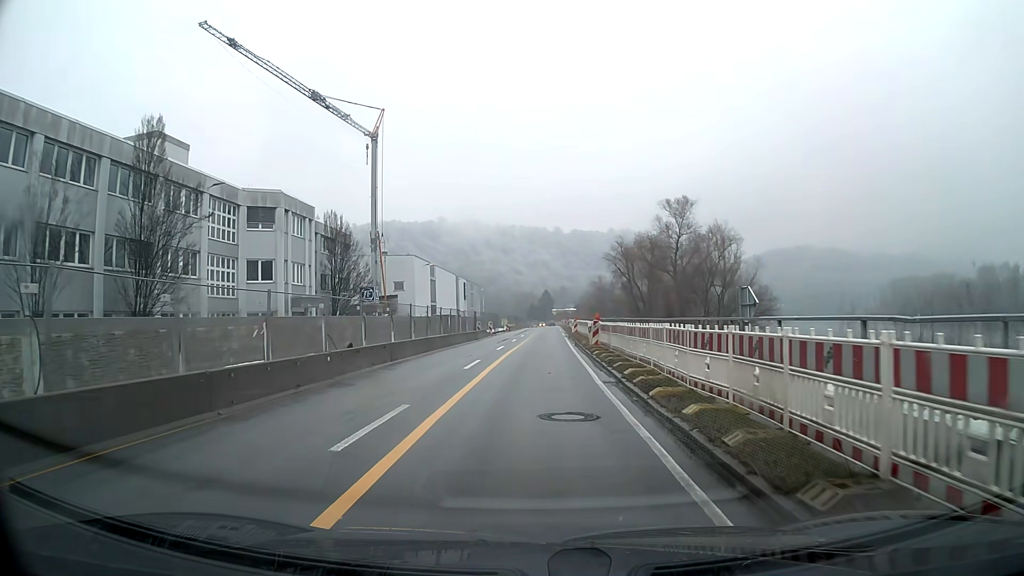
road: primary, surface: asphalt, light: Day
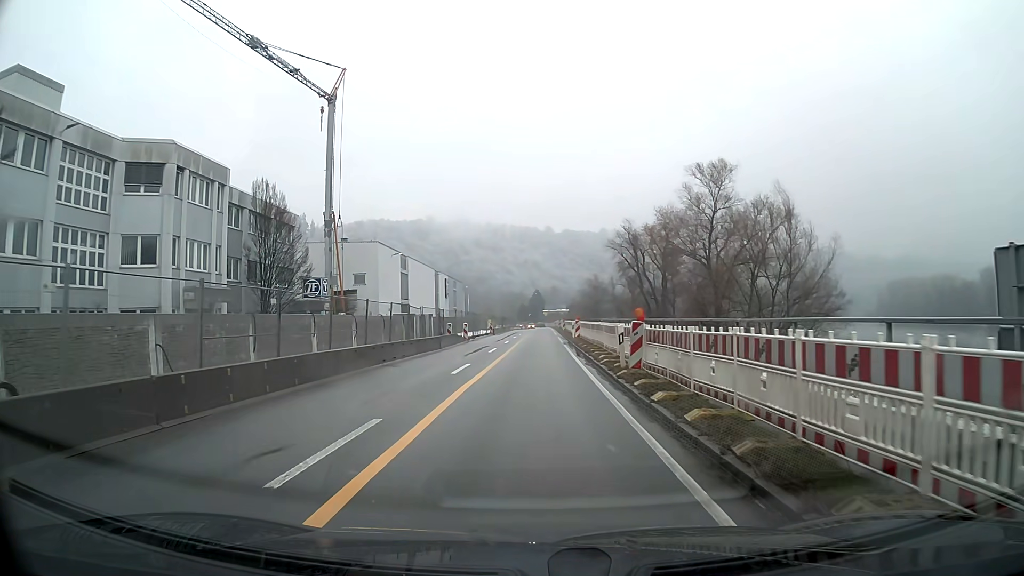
(+0.1, +13.5) m; +1°
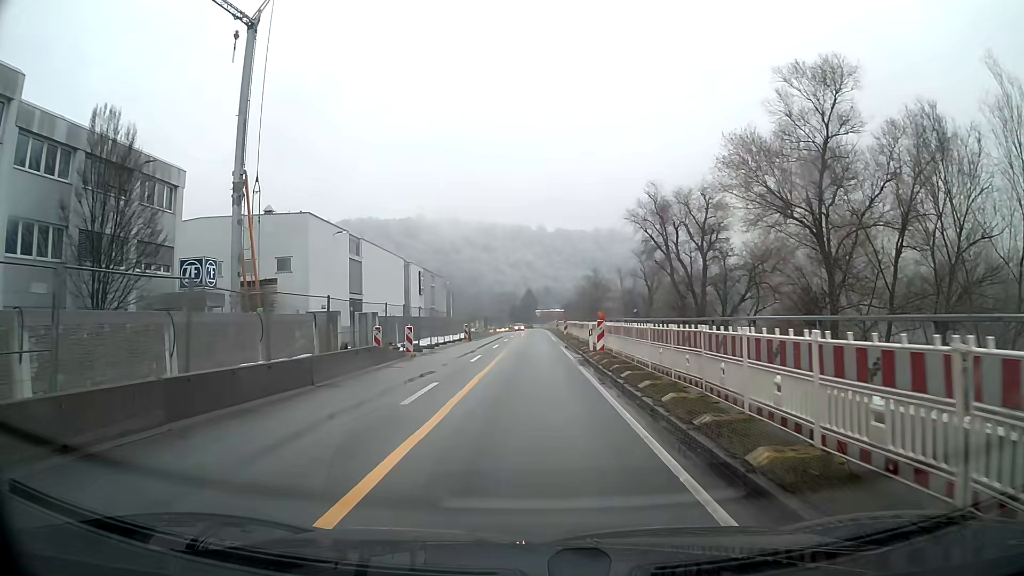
(+0.1, +18.0) m; +1°
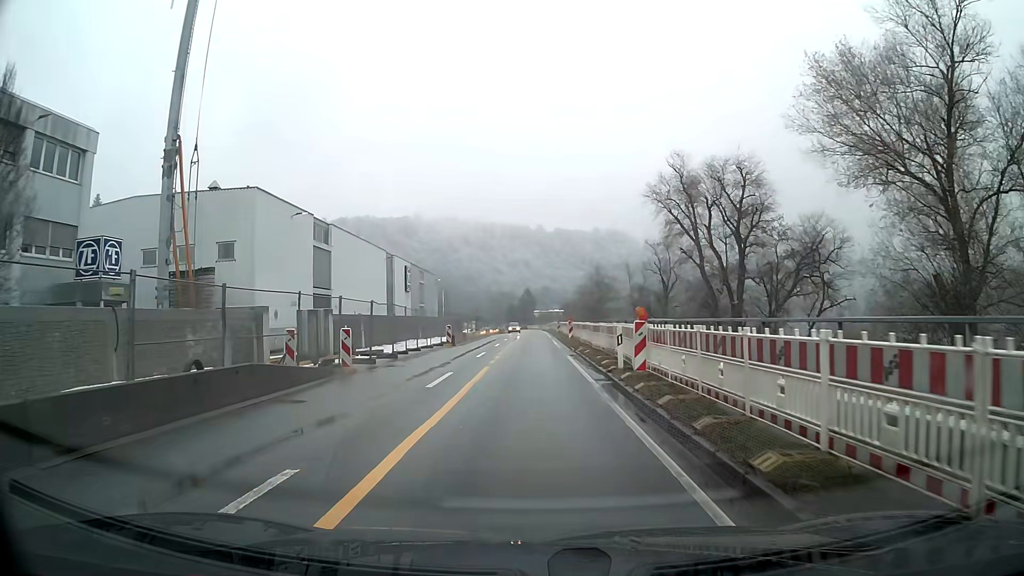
(0.0, +8.8) m; 0°
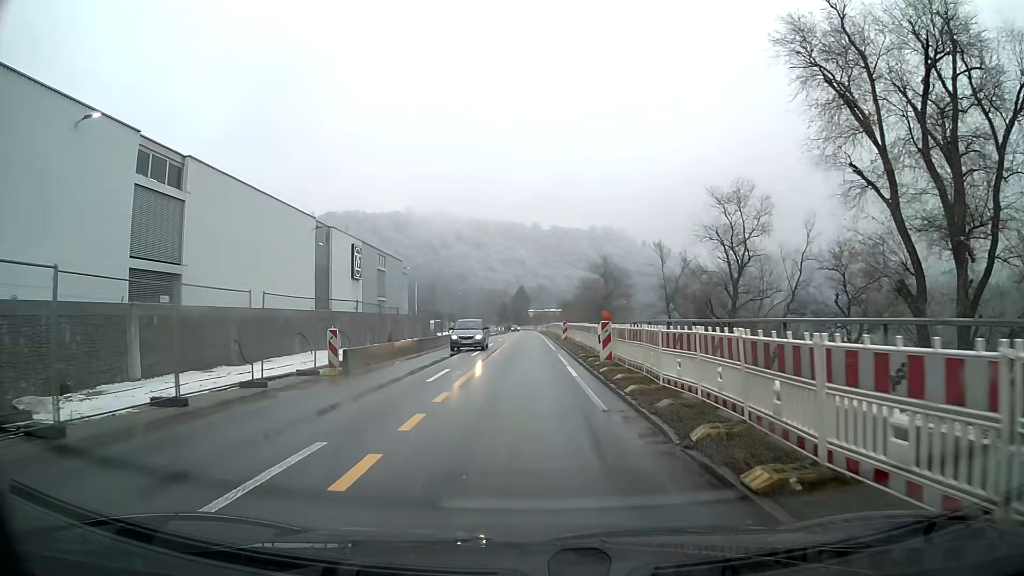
(+0.1, +22.3) m; +1°
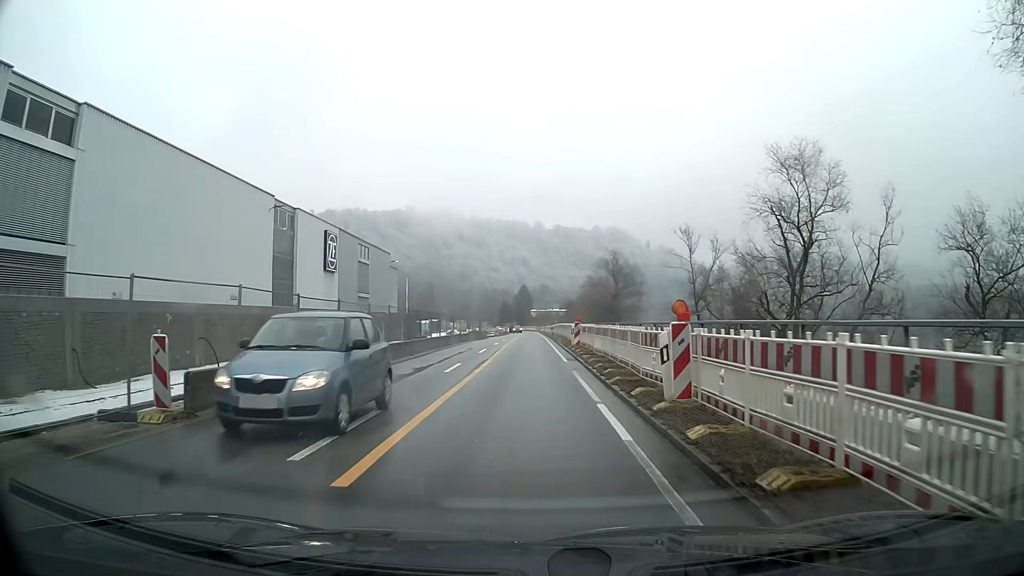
(0.0, +8.9) m; 0°
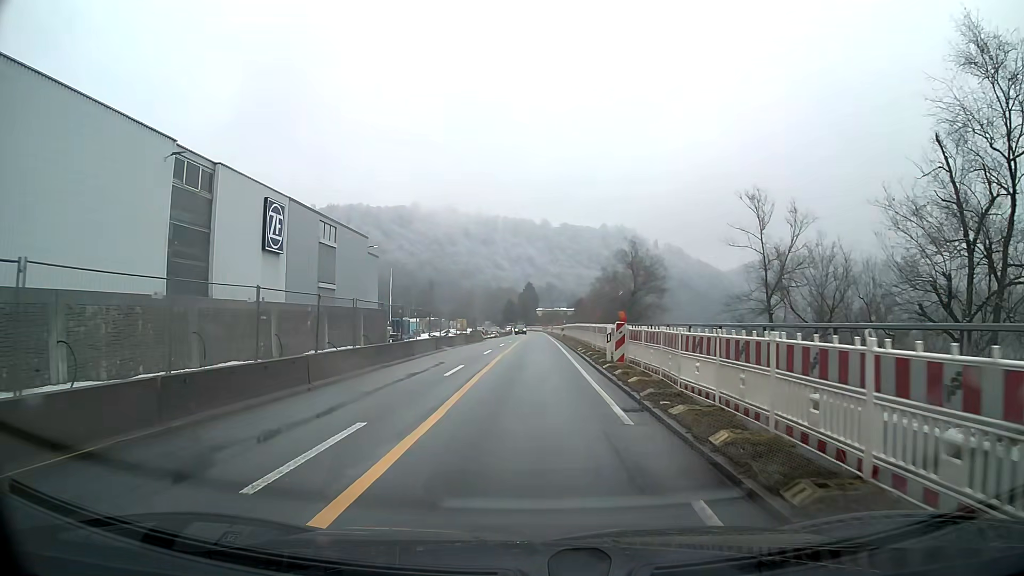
(0.0, +13.4) m; 0°
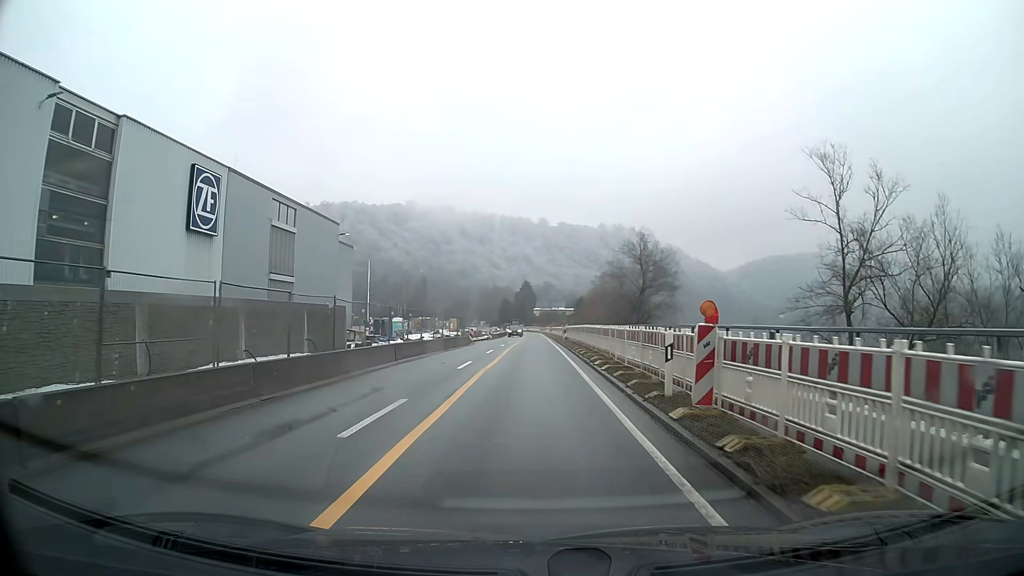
(0.0, +9.0) m; 0°
(0, +10) (0, +20) (0, +30) (0, +40) (0, +50) (0, +60) (0, +70) (0, +80) (0, +90) (0, +100) m
